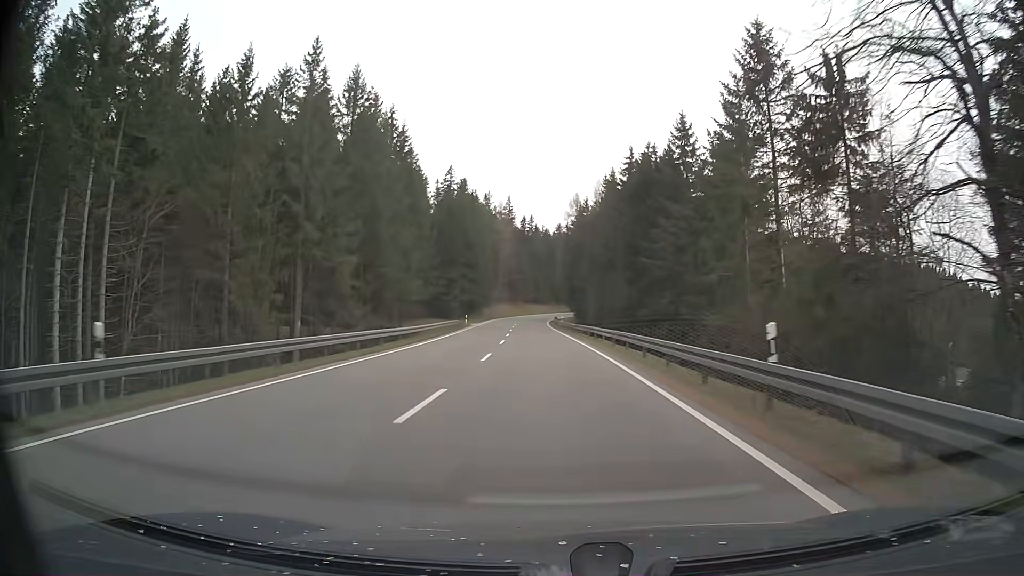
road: primary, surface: asphalt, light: Day
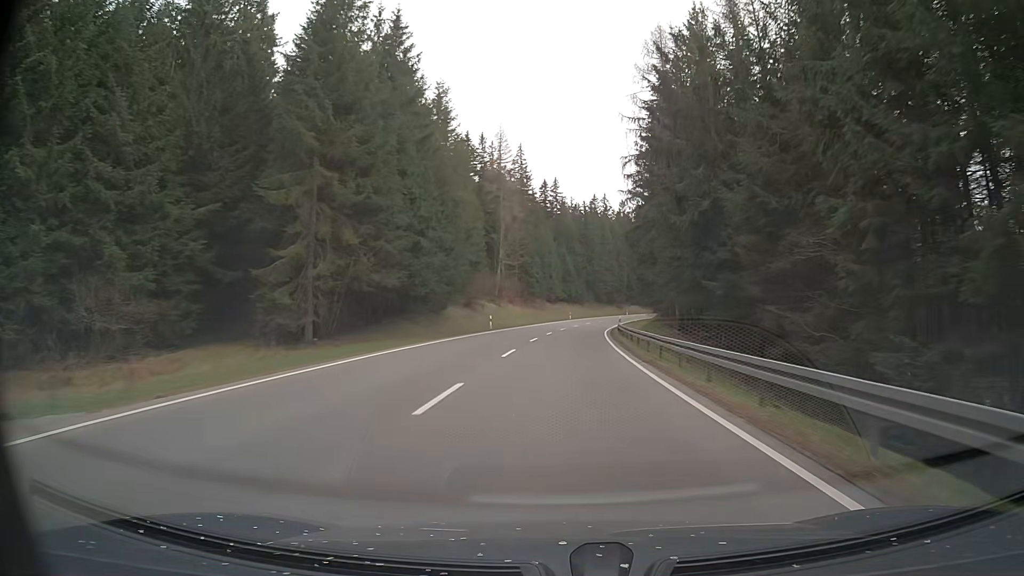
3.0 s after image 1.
(-1.8, +71.3) m; -2°
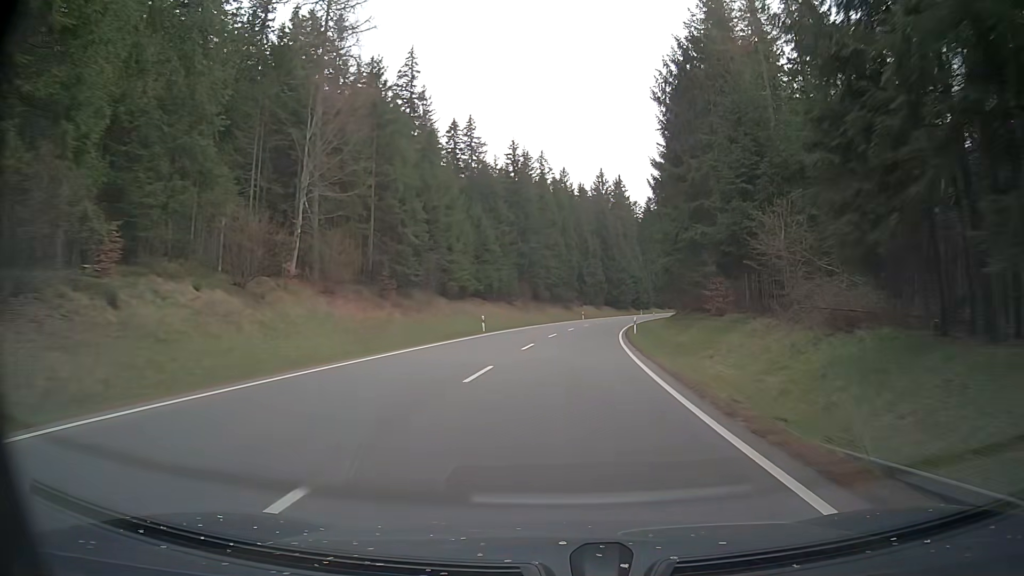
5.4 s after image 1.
(+2.4, +55.8) m; +6°
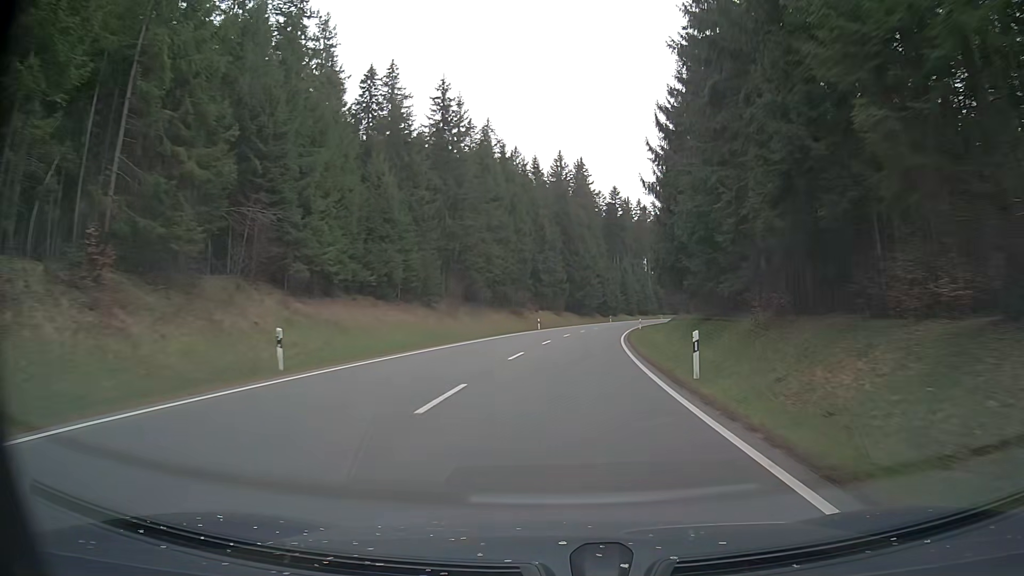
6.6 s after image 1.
(+0.8, +27.8) m; +4°
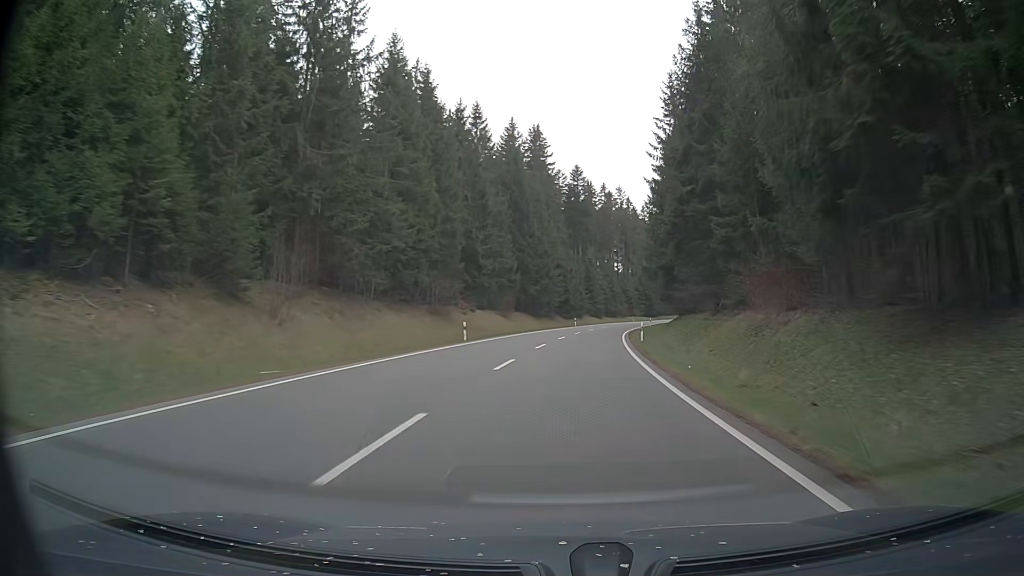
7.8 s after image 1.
(+0.7, +28.0) m; +3°
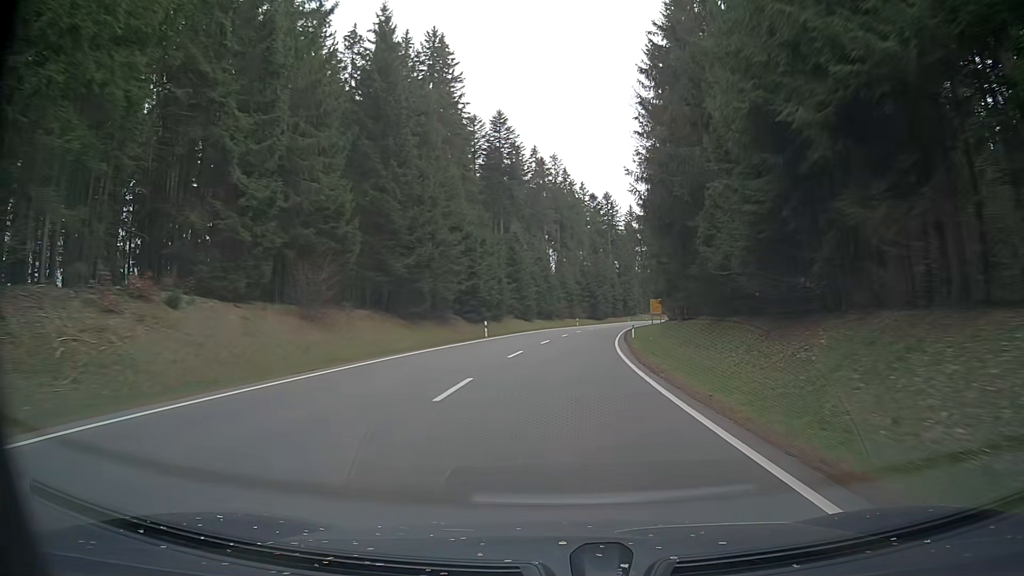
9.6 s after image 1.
(+2.3, +42.4) m; +6°
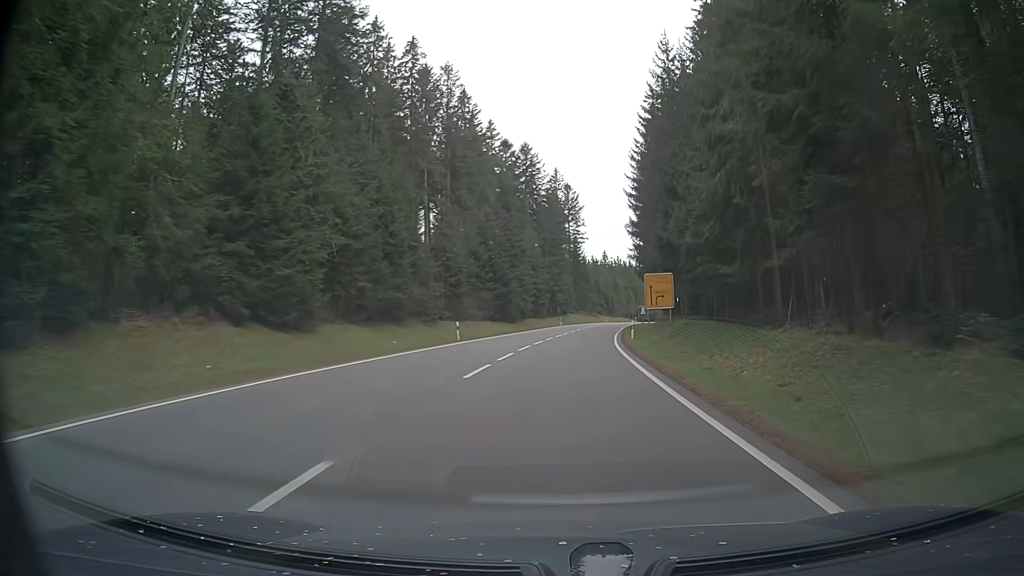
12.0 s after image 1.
(+4.3, +56.4) m; +8°
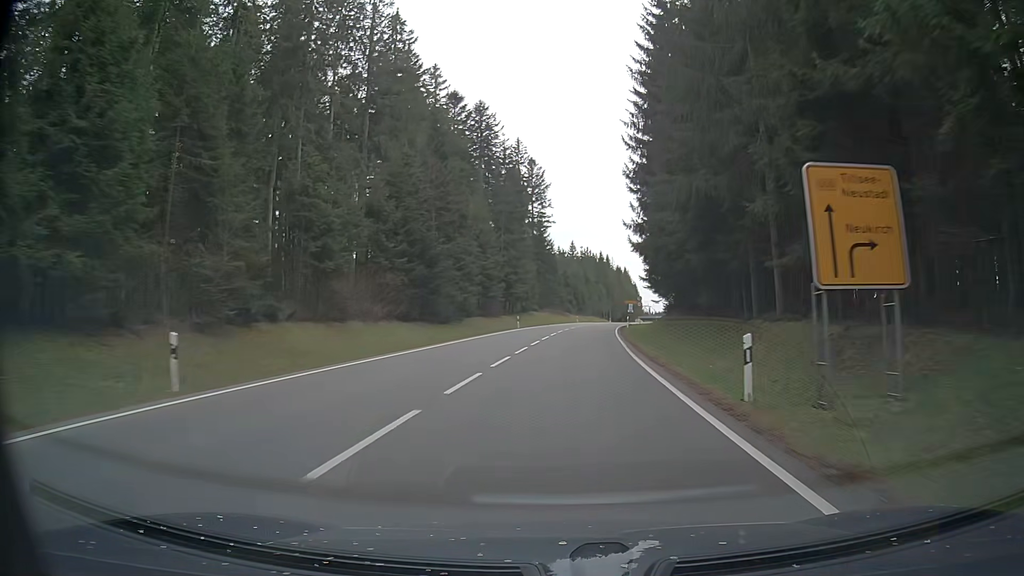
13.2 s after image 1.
(+0.6, +26.7) m; +3°
(0, +10) (+1, +20) (+1, +30) (+2, +40) (+3, +50) (+4, +60) (+5, +70) (+7, +80) (+8, +90) (+10, +99) m
